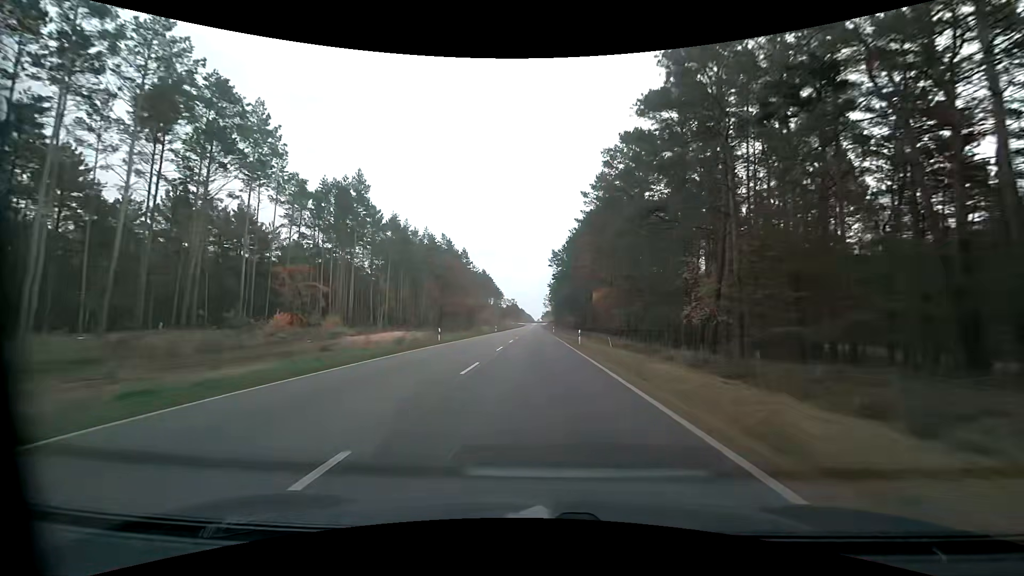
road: primary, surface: asphalt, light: Day
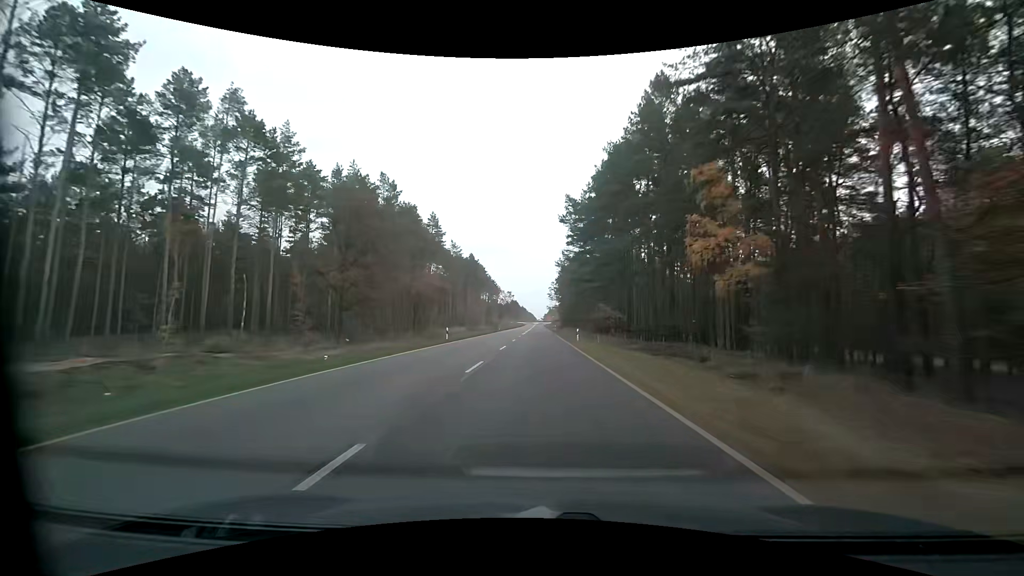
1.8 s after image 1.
(0.0, +47.7) m; 0°
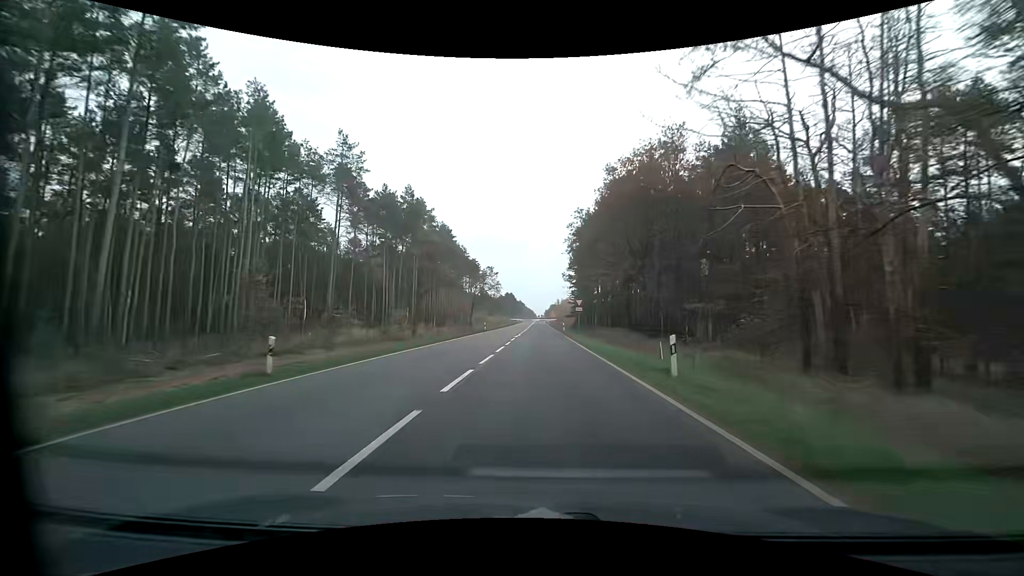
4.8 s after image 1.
(-0.1, +75.6) m; 0°
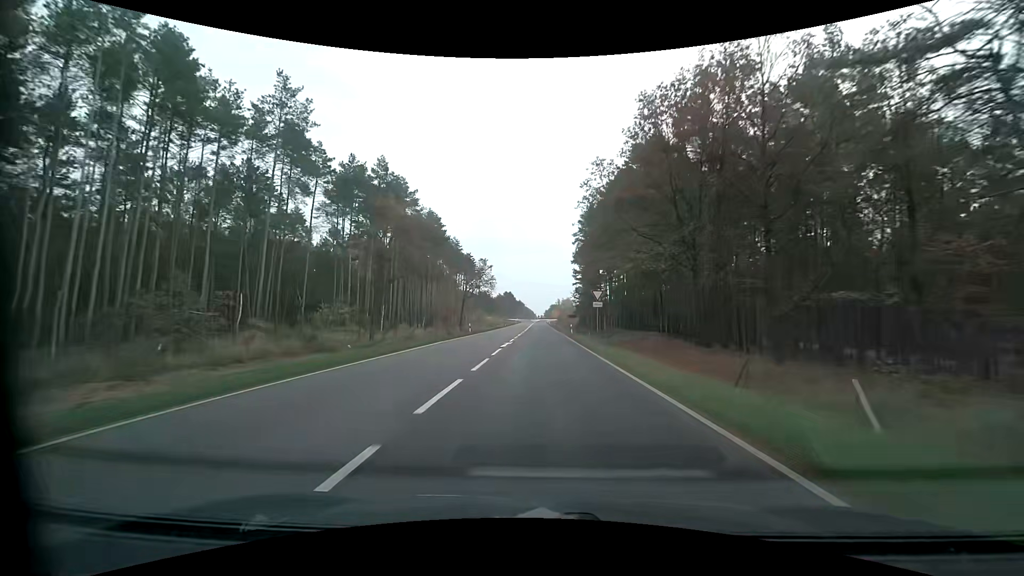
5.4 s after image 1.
(+0.1, +13.9) m; +1°
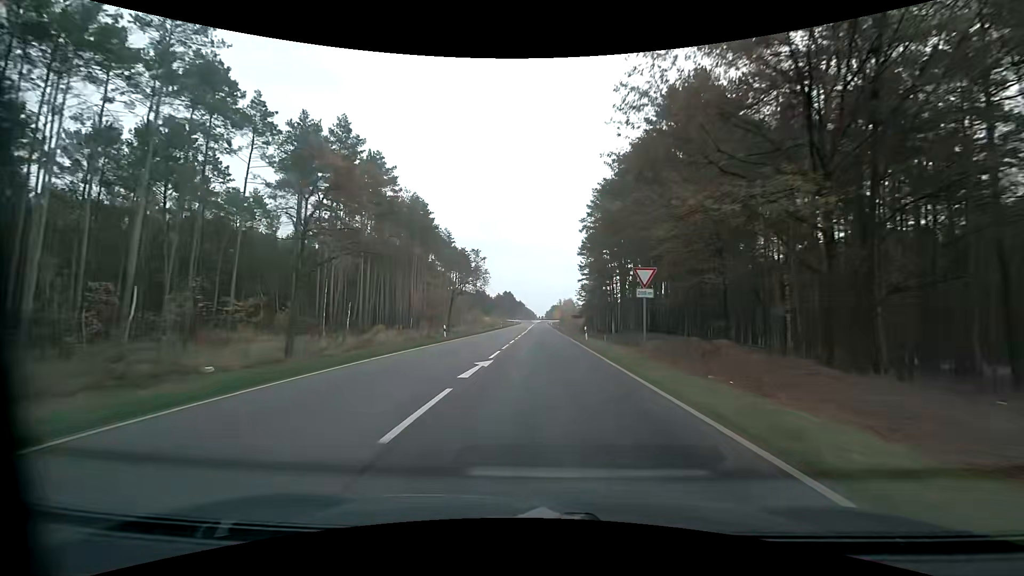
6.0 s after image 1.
(-0.2, +13.5) m; -1°
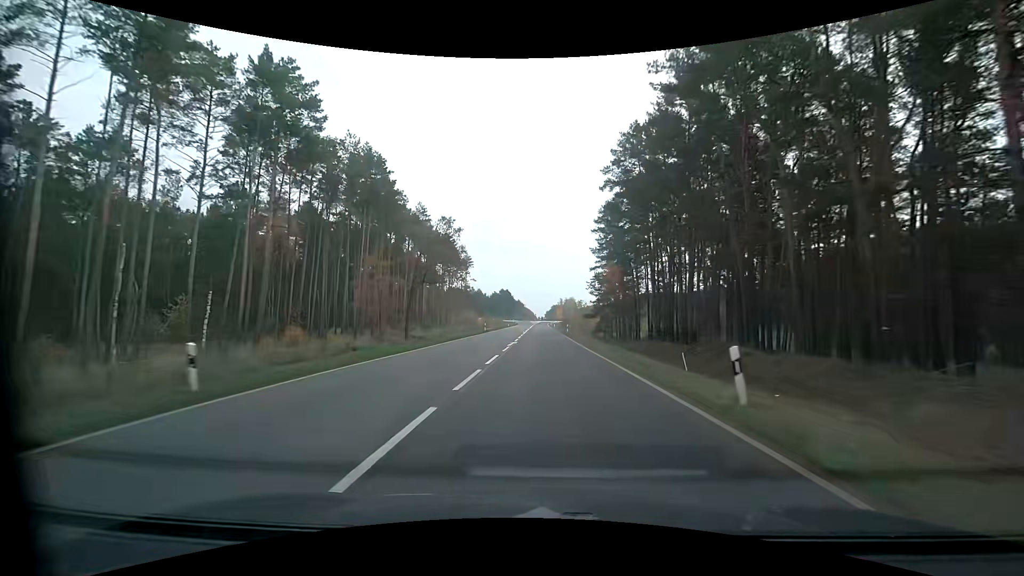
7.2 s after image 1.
(0.0, +25.7) m; +1°
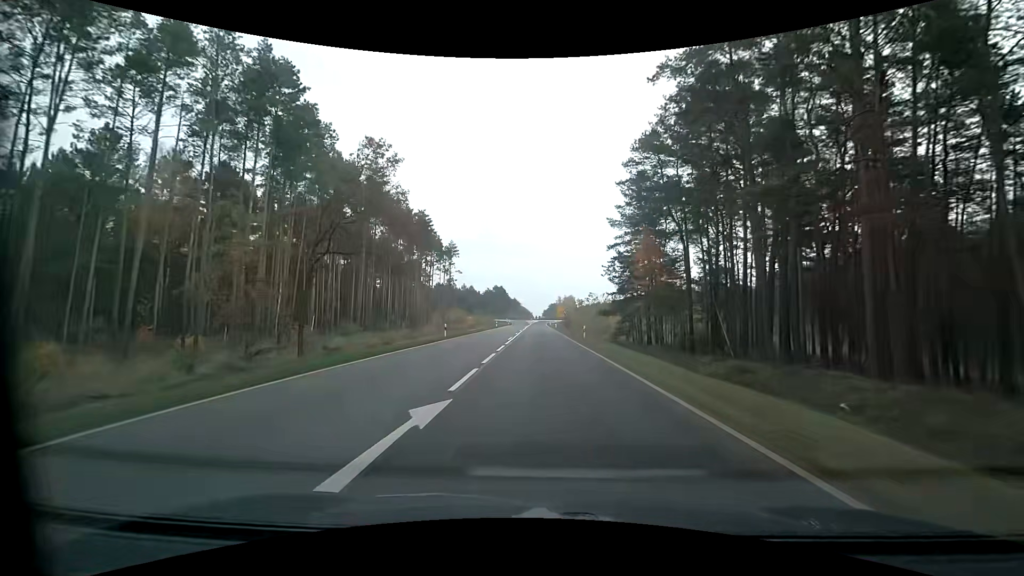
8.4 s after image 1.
(-0.2, +24.1) m; -1°
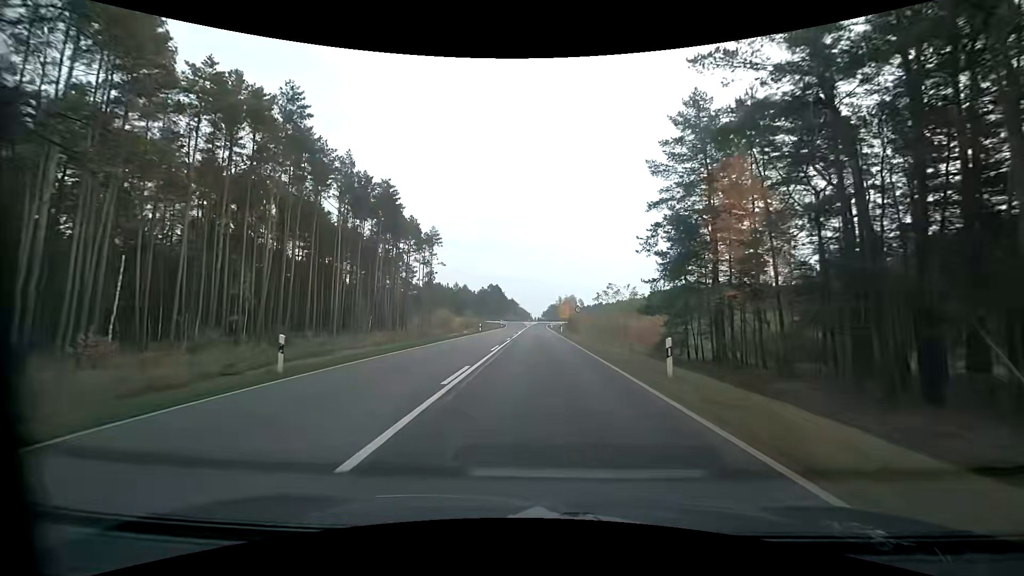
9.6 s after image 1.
(+0.2, +22.5) m; 0°
(0, +10) (0, +20) (0, +30) (0, +40) (0, +50) (0, +60) (0, +70) (0, +80) (0, +90) (0, +100) m
